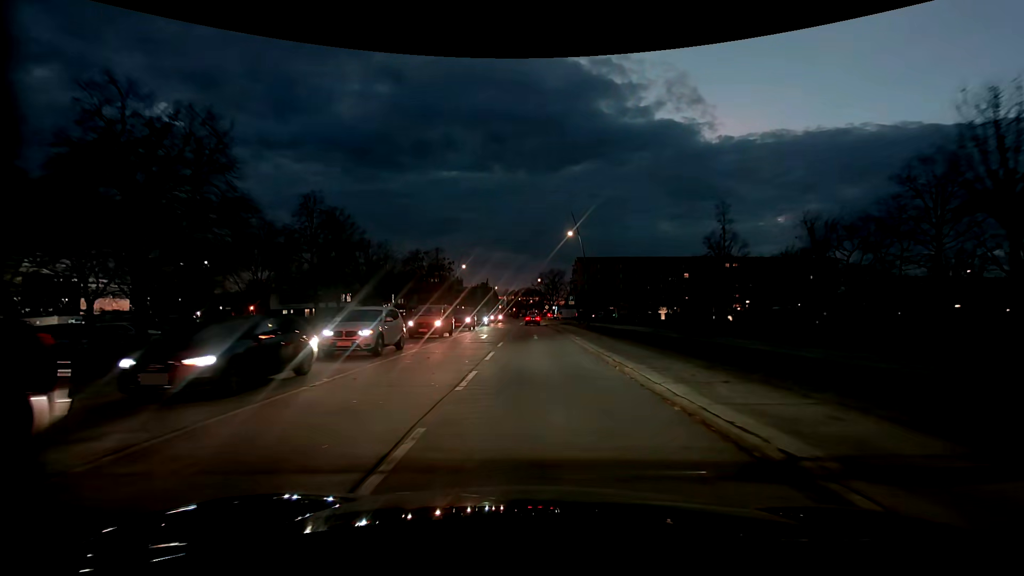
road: tertiary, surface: asphalt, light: Dusk
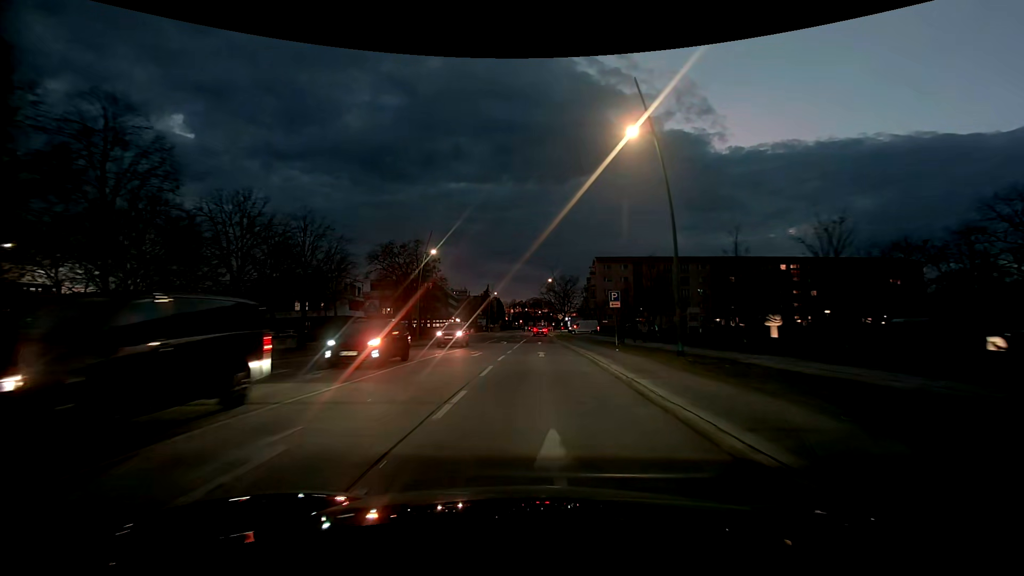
(-0.1, +26.5) m; -1°
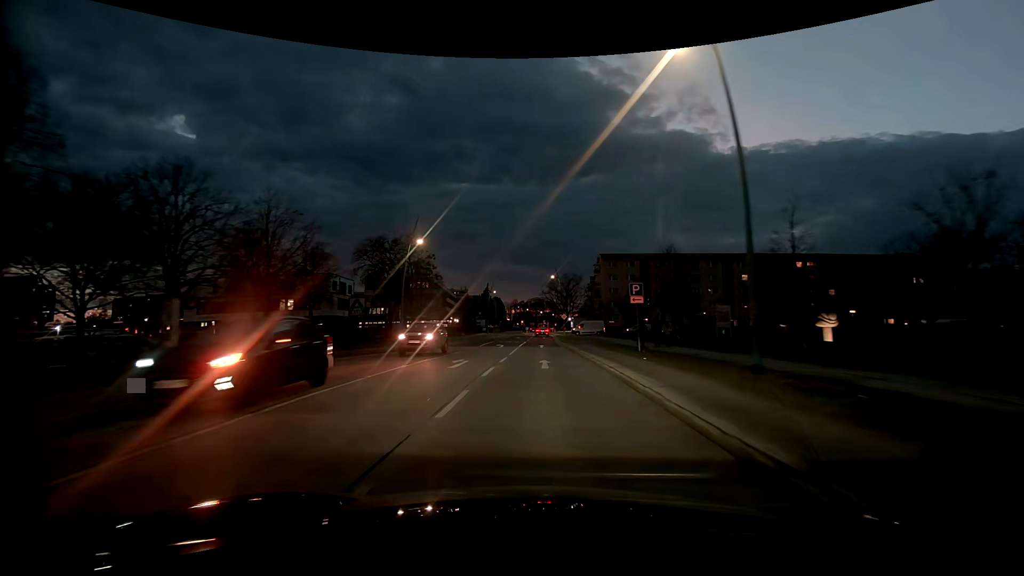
(0.0, +6.0) m; 0°
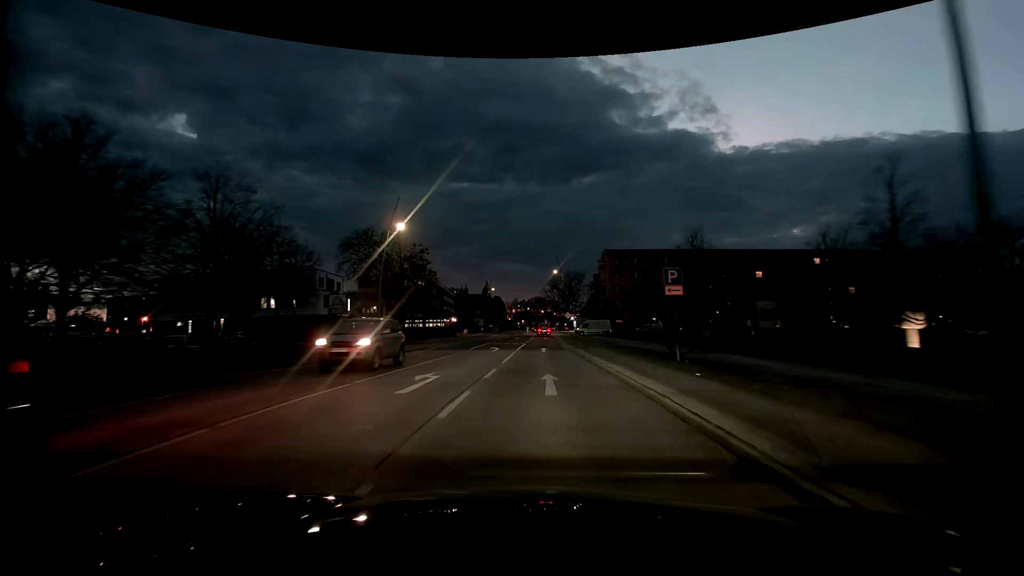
(0.0, +6.1) m; 0°
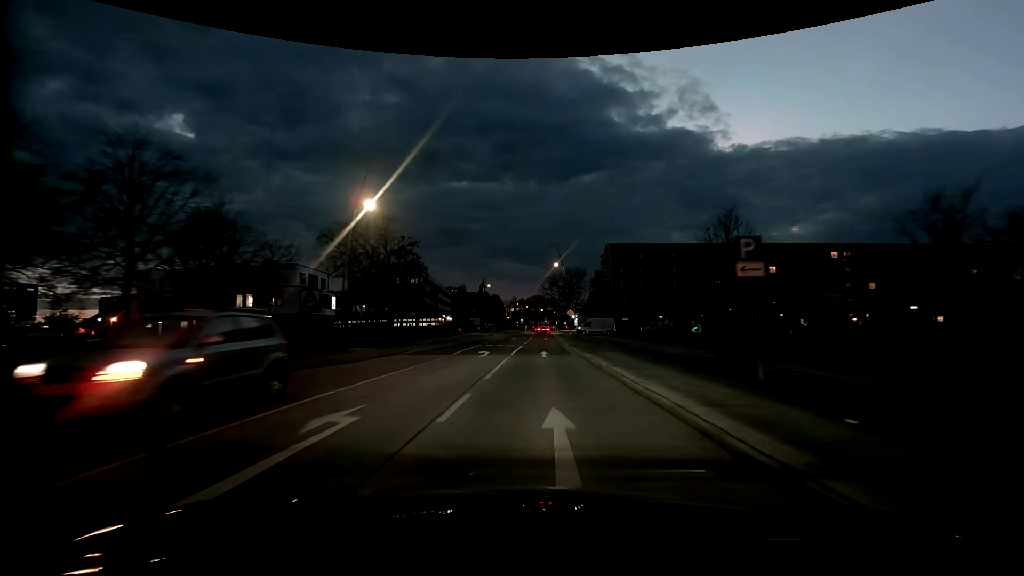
(0.0, +6.2) m; 0°
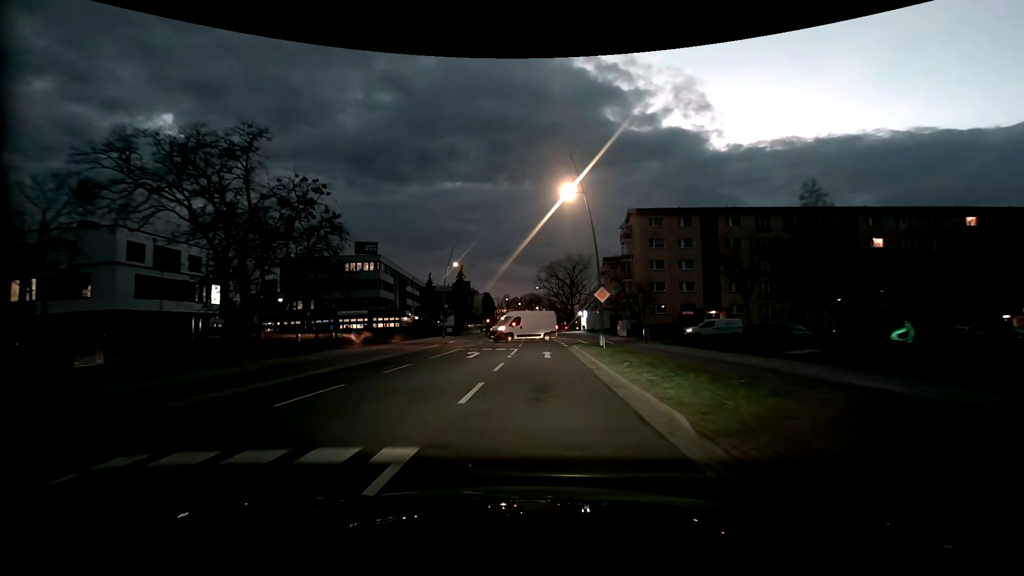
(+0.2, +30.4) m; 0°
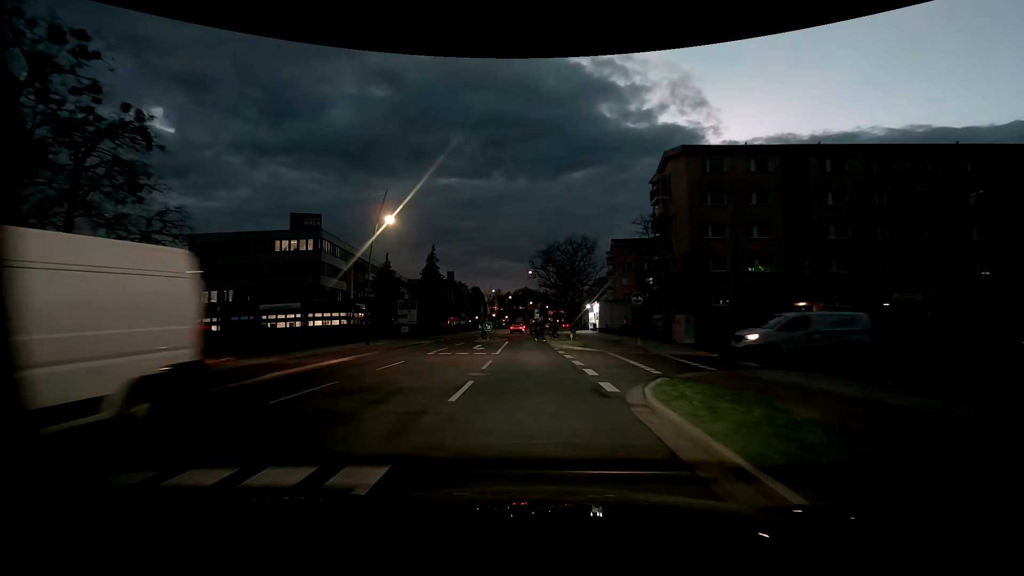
(+0.2, +22.9) m; +1°
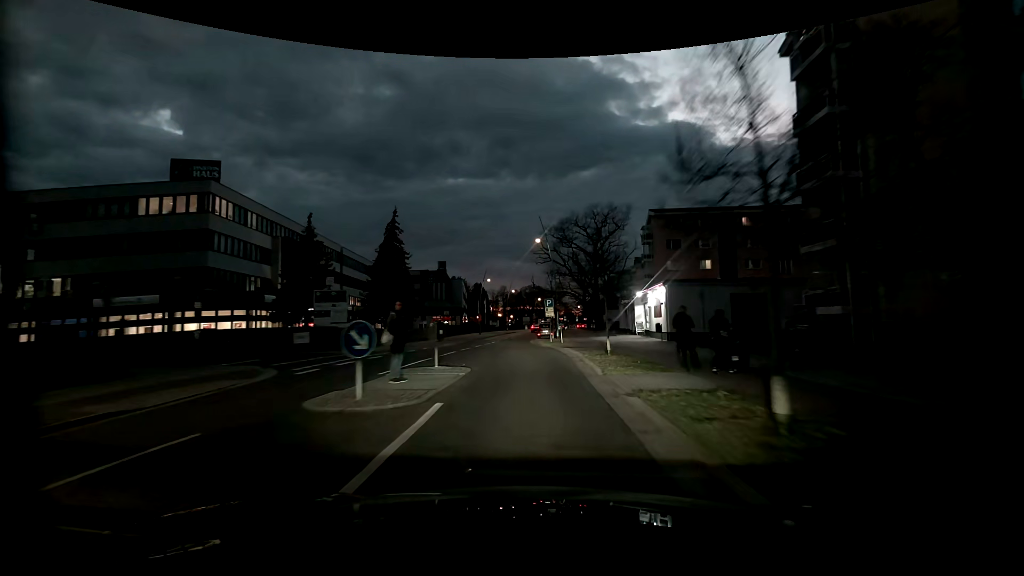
(-0.4, +26.2) m; -1°
(0, +10) (0, +20) (-1, +30) (-2, +40) (-2, +50) (-2, +60) (-1, +70) (-1, +80) (0, +90) (+1, +100) m
